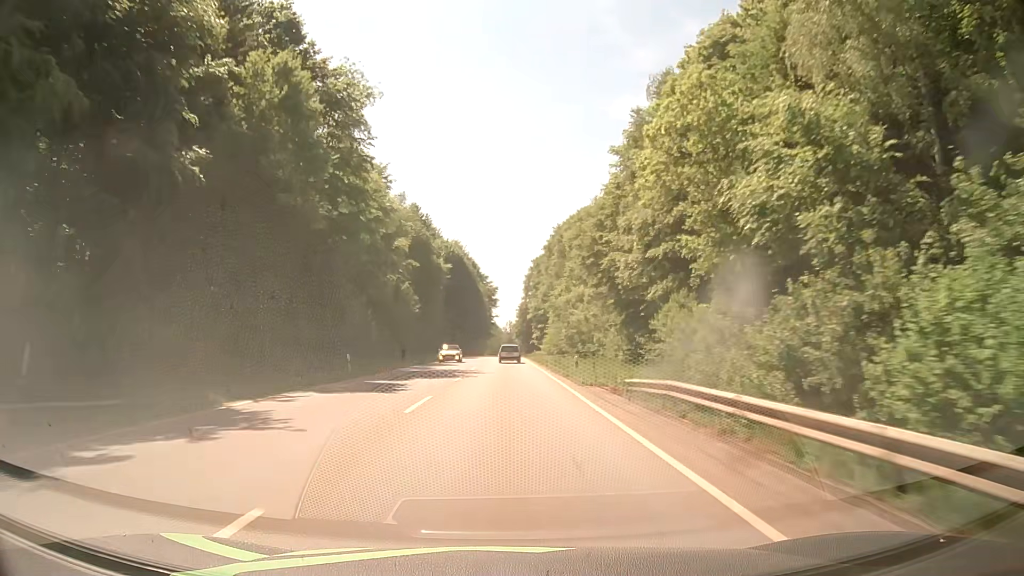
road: secondary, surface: asphalt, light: Day
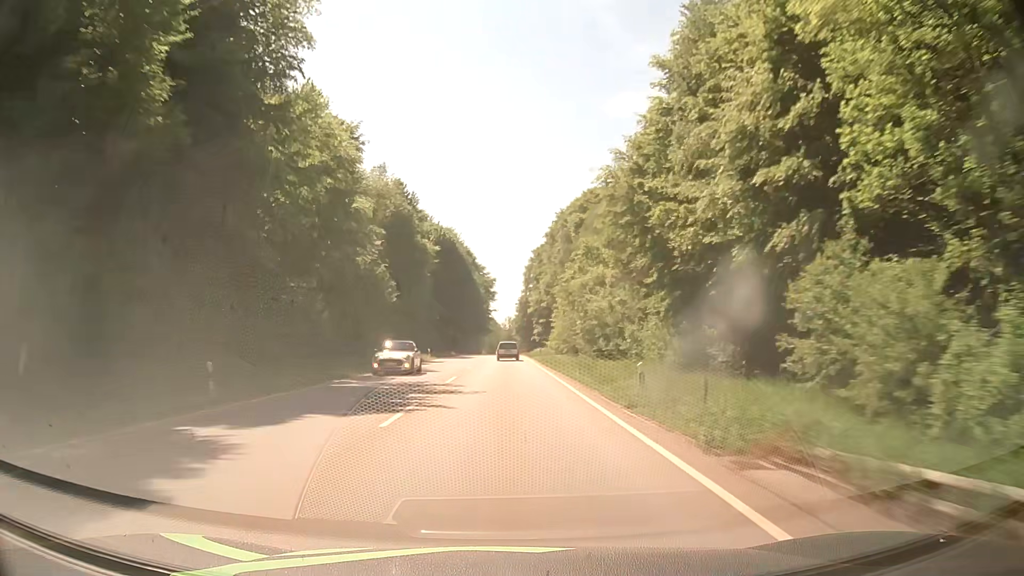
(0.0, +14.6) m; 0°
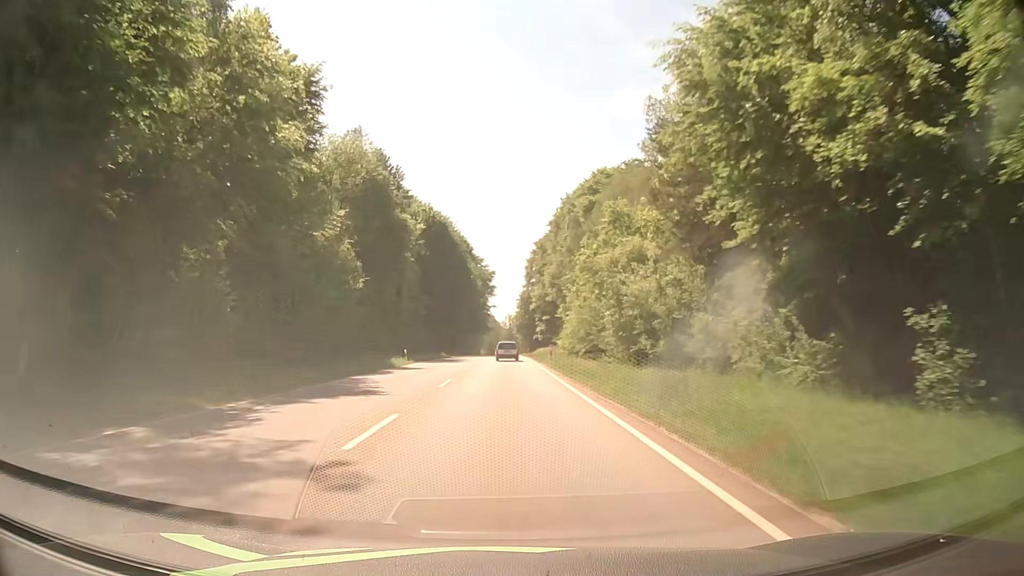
(-0.1, +14.4) m; 0°
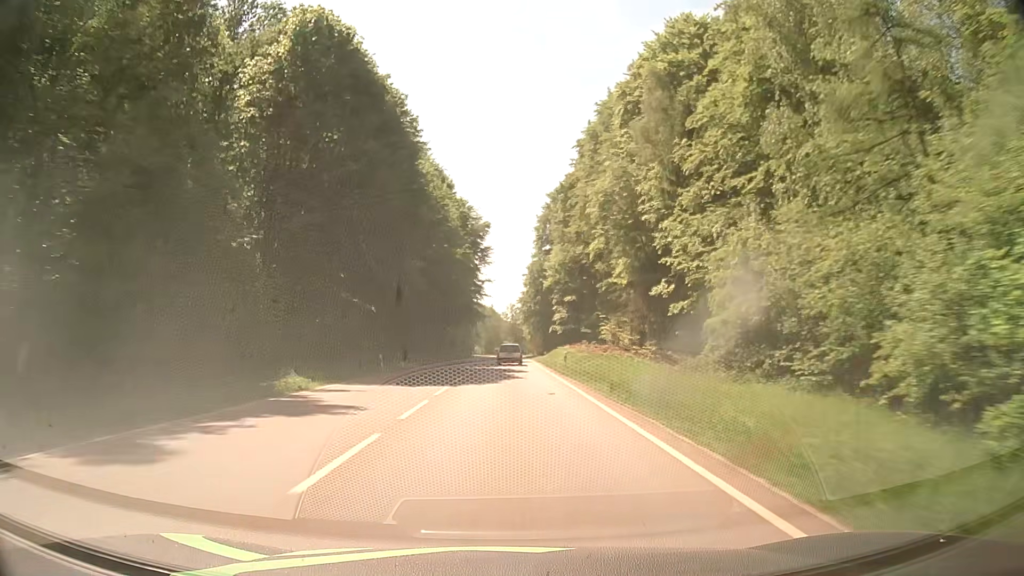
(-0.2, +56.4) m; 0°
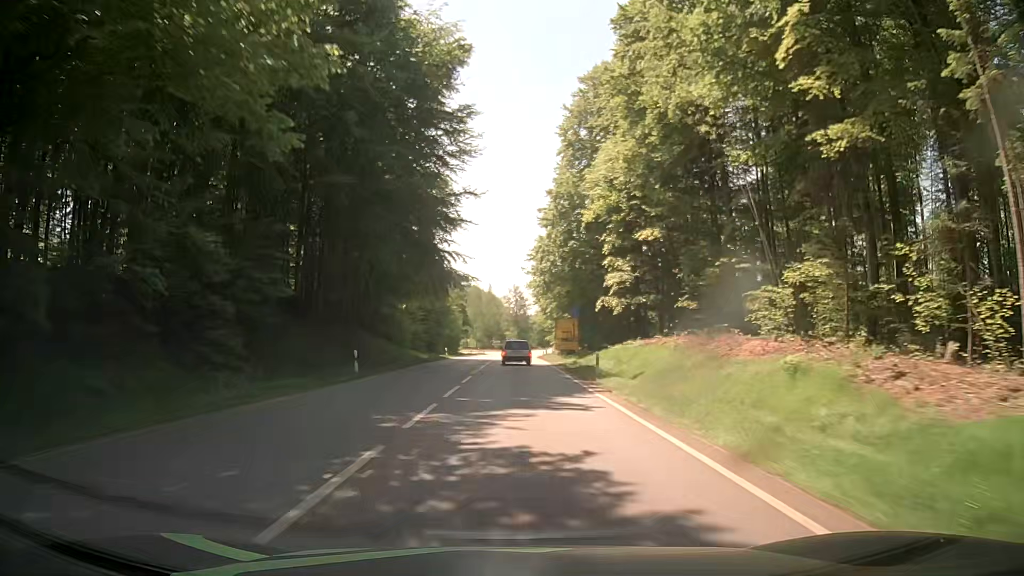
(-0.5, +56.0) m; -1°
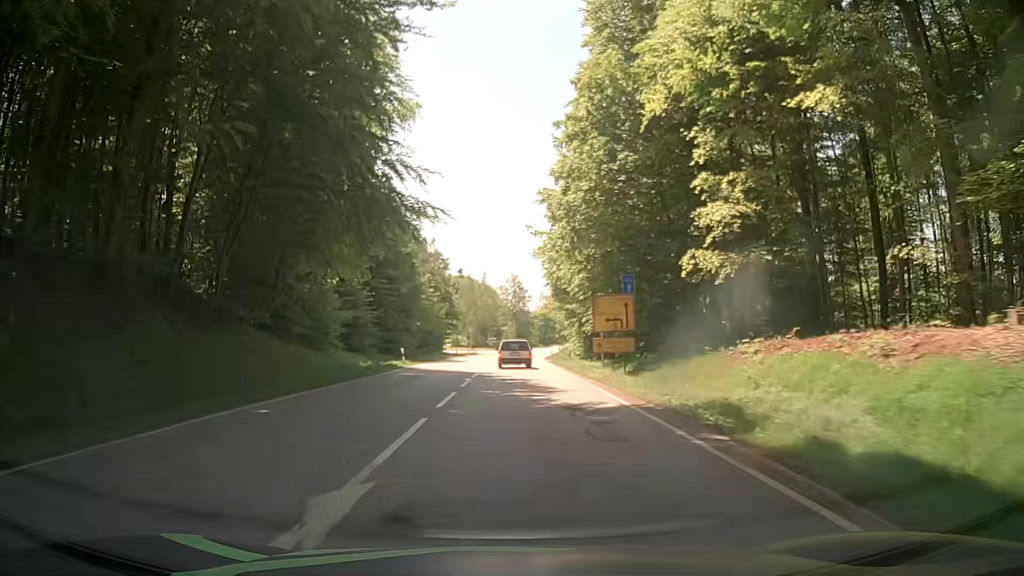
(-0.1, +26.8) m; 0°
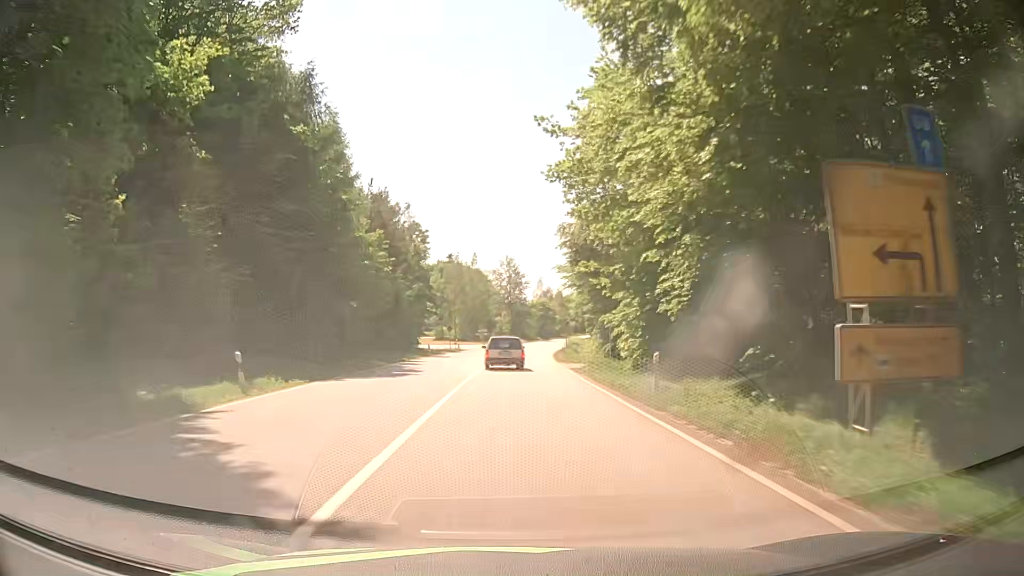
(0.0, +24.3) m; 0°
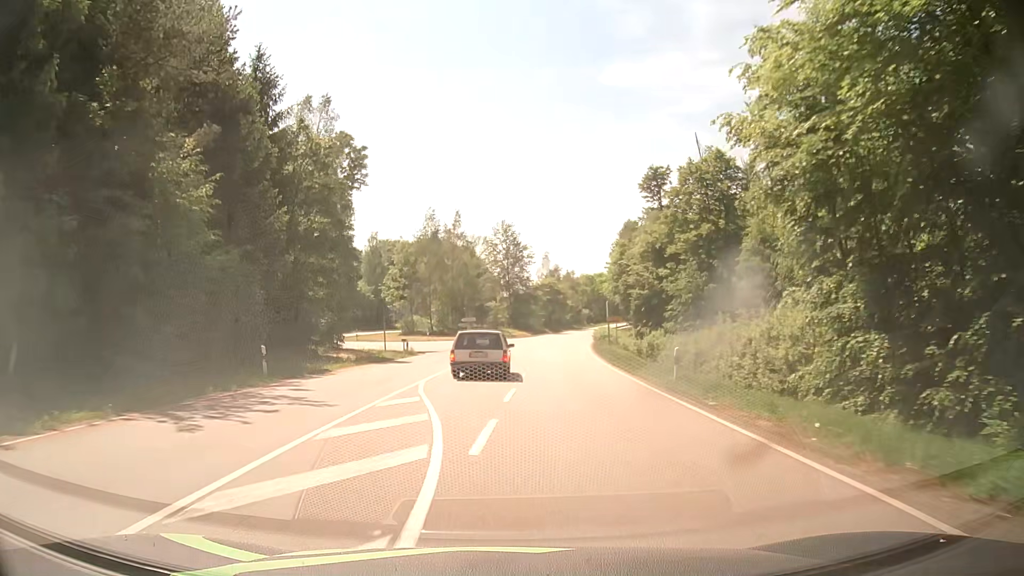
(+0.2, +40.8) m; +1°
(0, +10) (0, +20) (0, +30) (0, +40) (+1, +50) (0, +60) (-6, +68) (-14, +73) (-22, +79) (-27, +88) m
